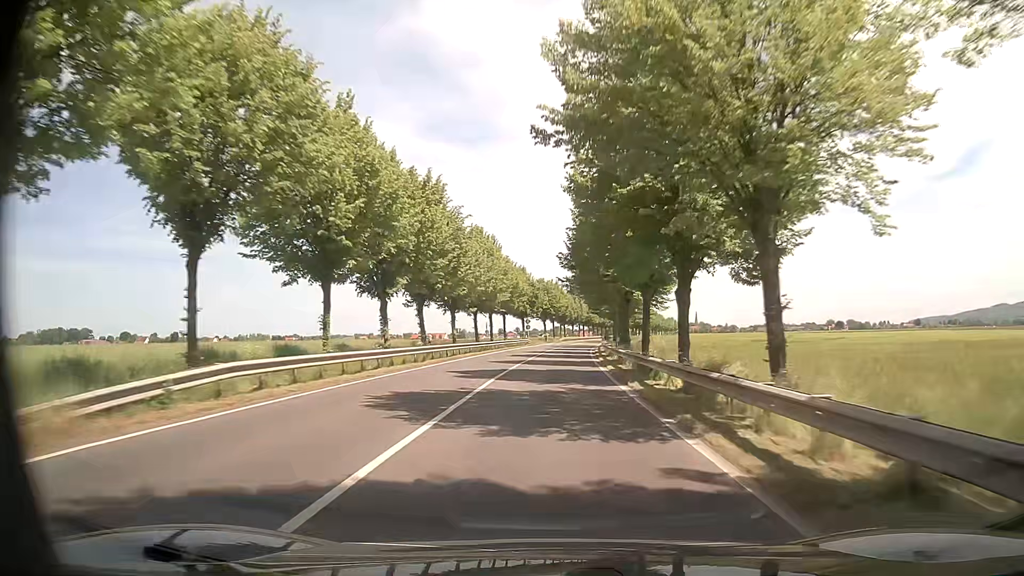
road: primary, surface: asphalt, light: Day
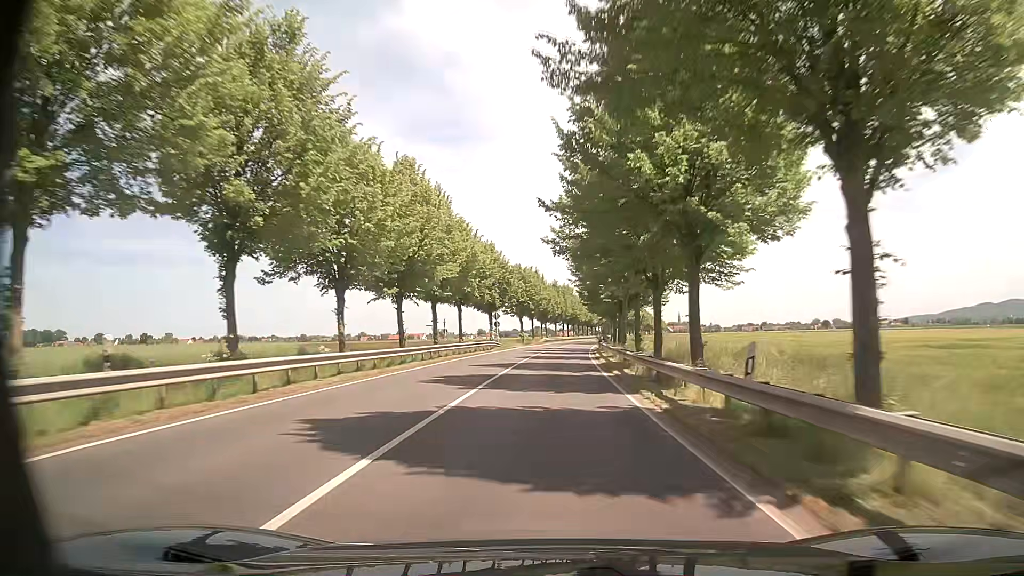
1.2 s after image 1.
(+0.3, +24.2) m; +2°
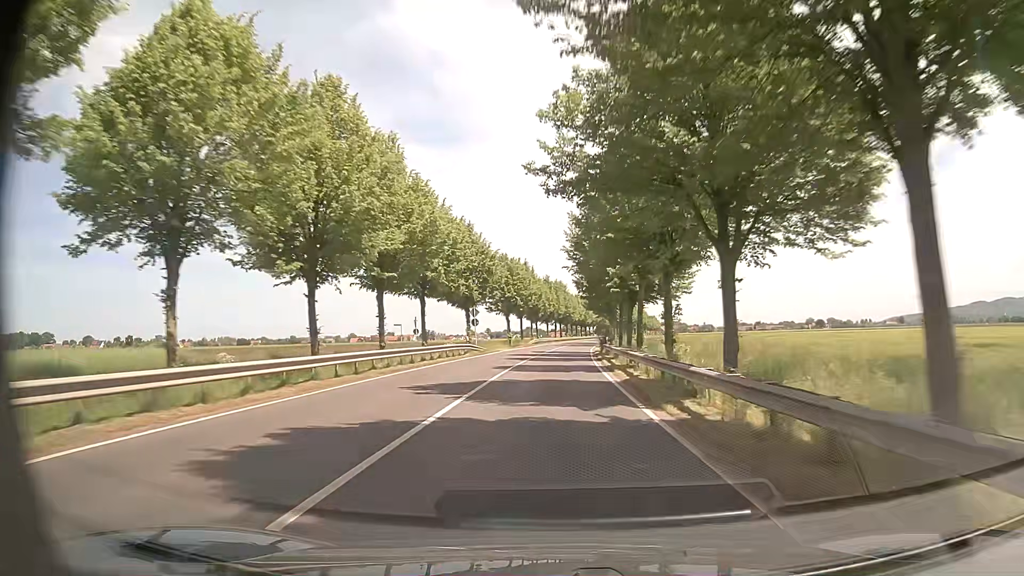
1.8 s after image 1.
(+0.1, +12.5) m; +1°
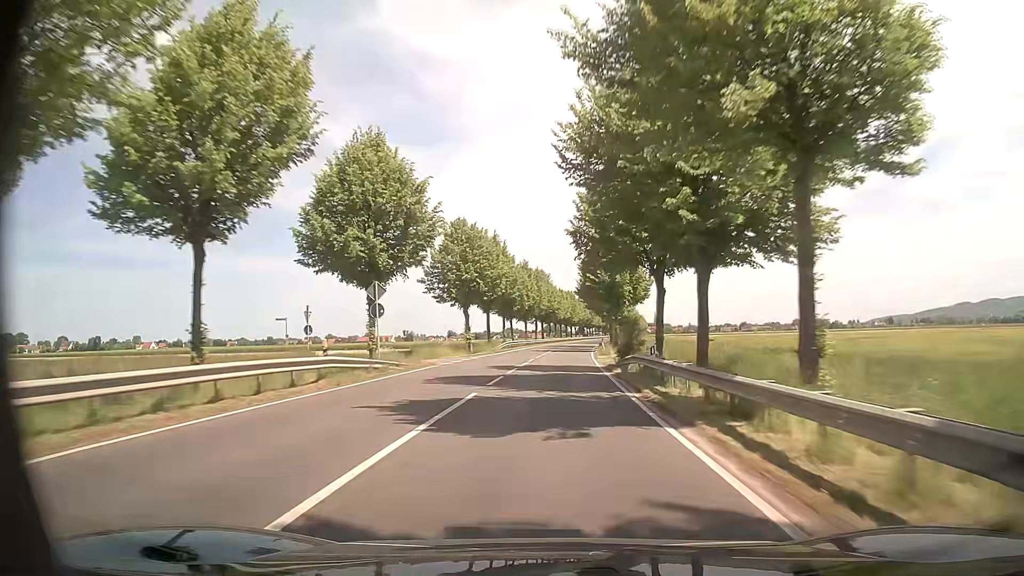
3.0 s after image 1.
(+0.2, +25.8) m; +1°
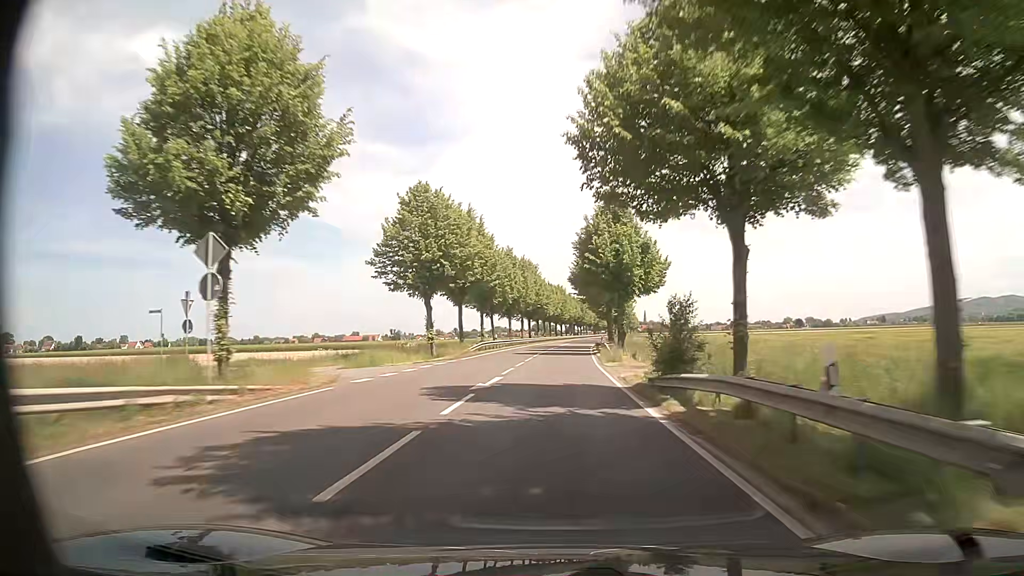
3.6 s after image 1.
(+0.2, +13.3) m; +1°
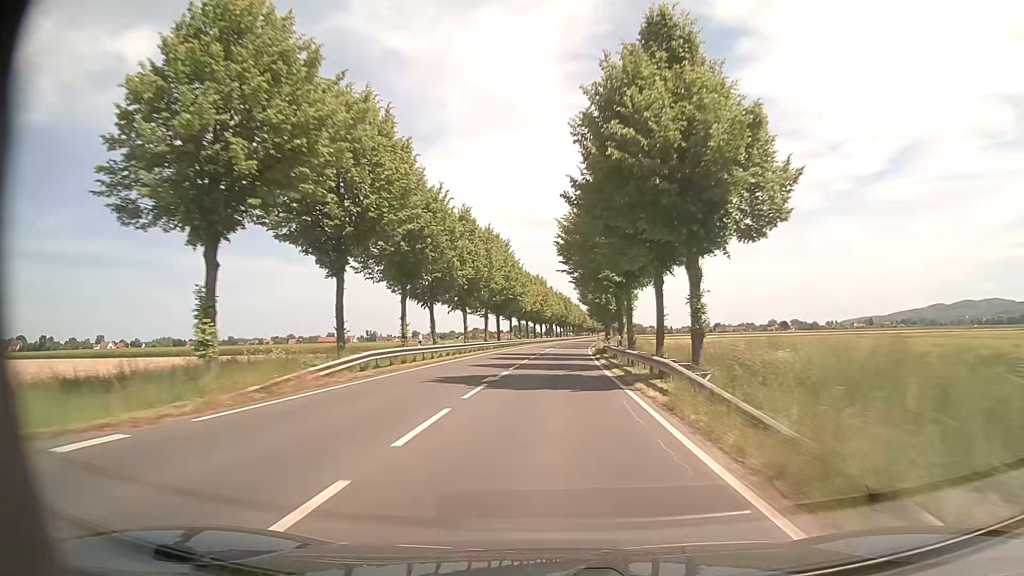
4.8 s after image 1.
(+0.4, +27.4) m; +2°
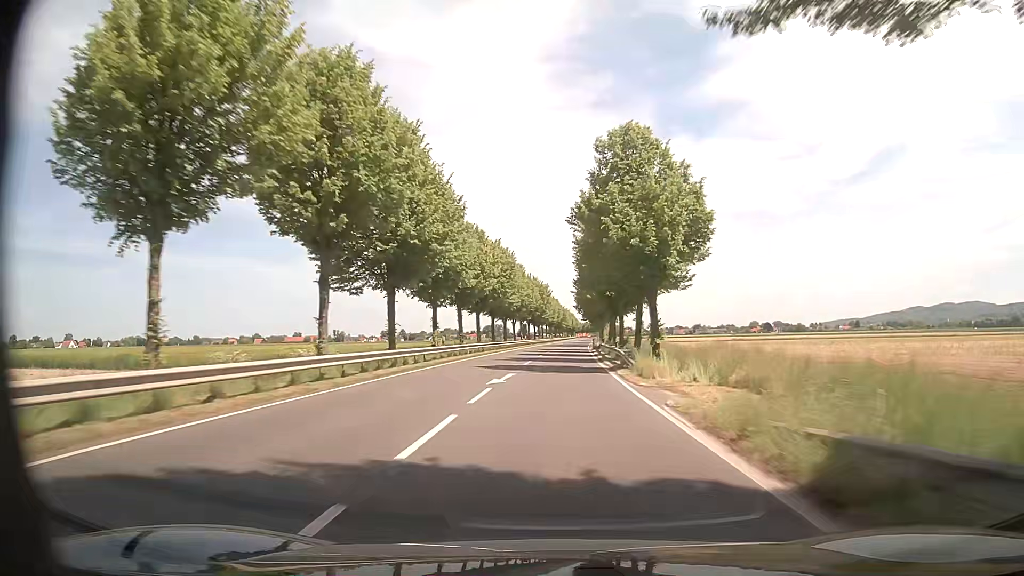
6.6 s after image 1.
(+0.8, +43.0) m; +2°
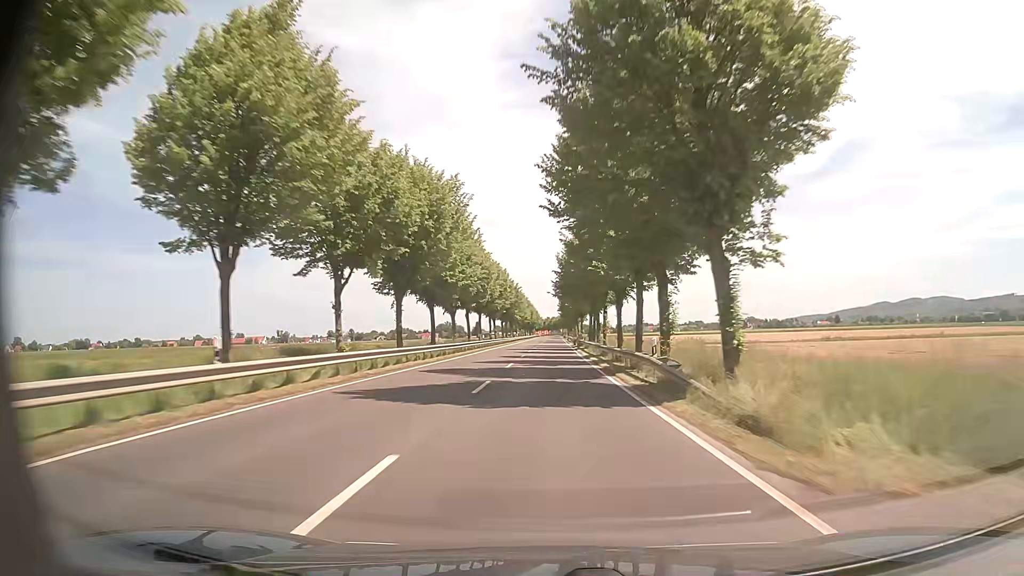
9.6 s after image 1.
(+2.5, +76.1) m; +3°
(0, +10) (0, +20) (0, +30) (0, +40) (0, +50) (+1, +60) (+1, +70) (+1, +80) (+1, +90) (+1, +100) m
